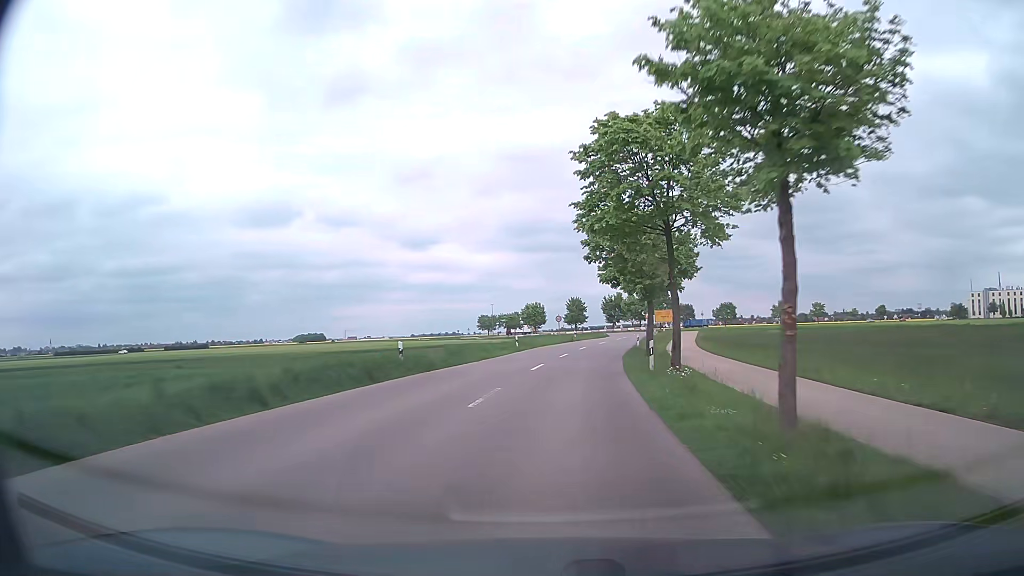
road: tertiary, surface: asphalt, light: Day
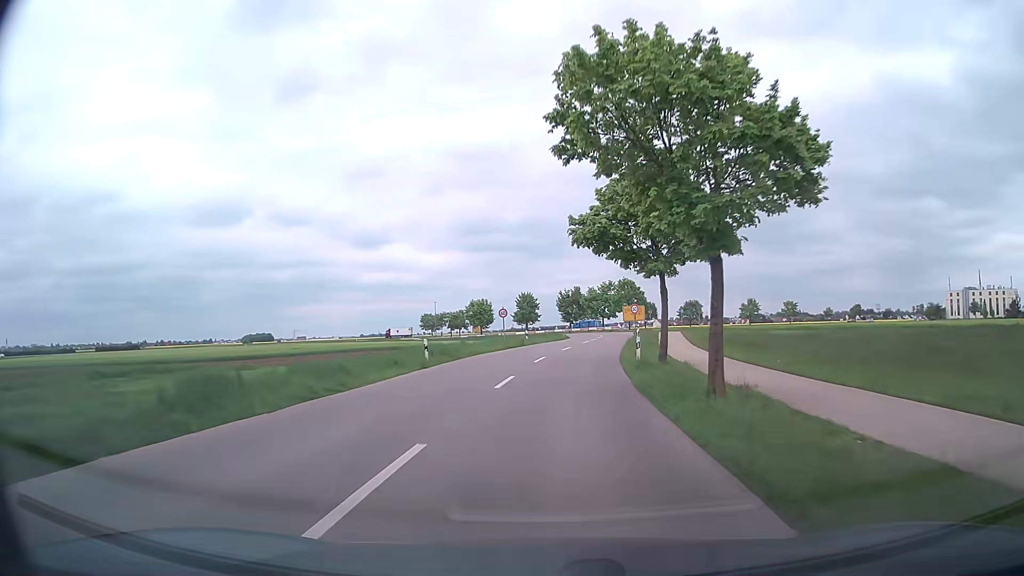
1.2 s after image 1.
(+0.6, +19.7) m; +4°
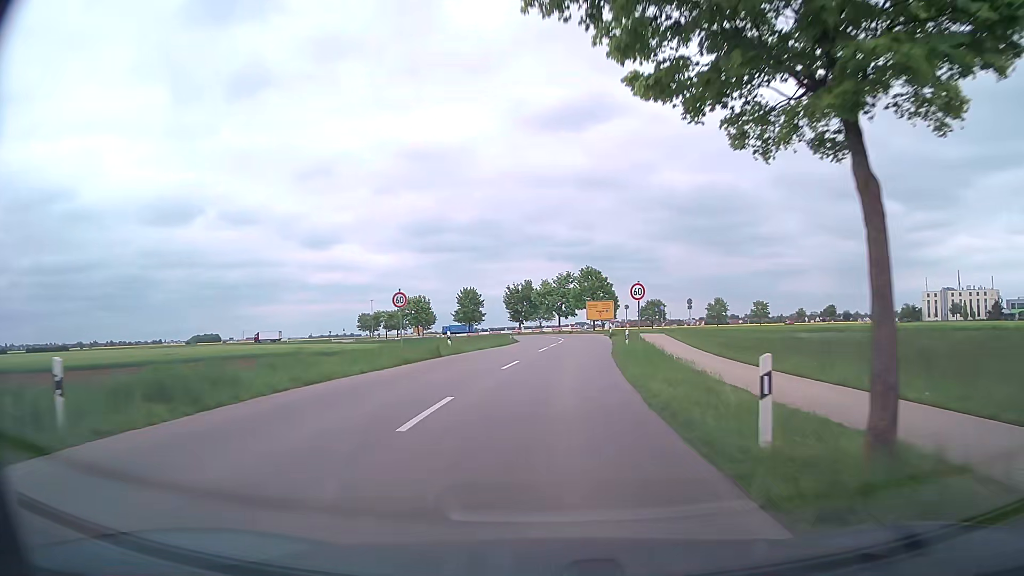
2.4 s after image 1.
(+0.7, +19.2) m; +4°
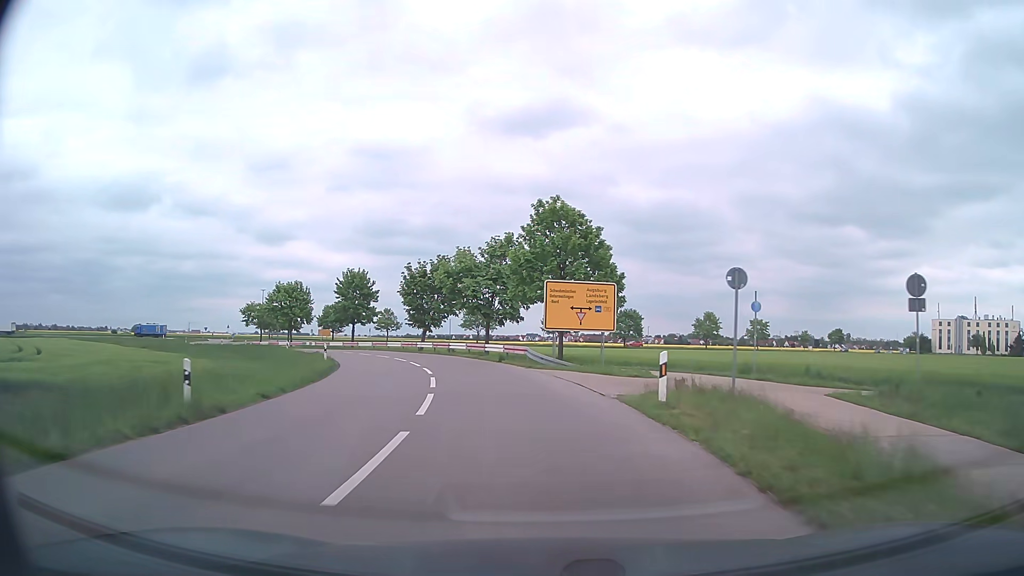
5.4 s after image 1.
(+2.4, +45.1) m; +4°
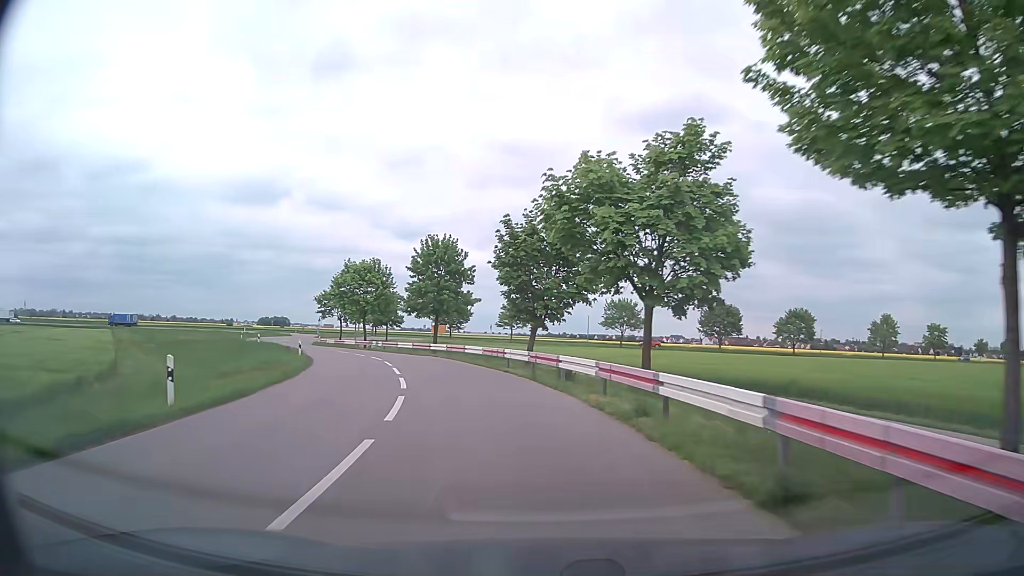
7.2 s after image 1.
(-2.3, +24.8) m; -12°
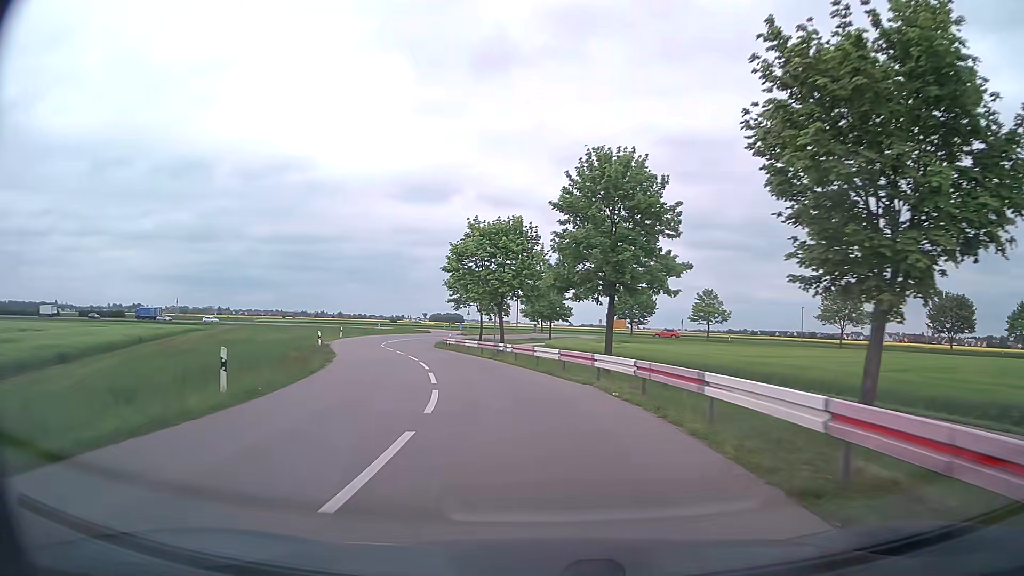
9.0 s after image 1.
(-3.2, +23.7) m; -15°
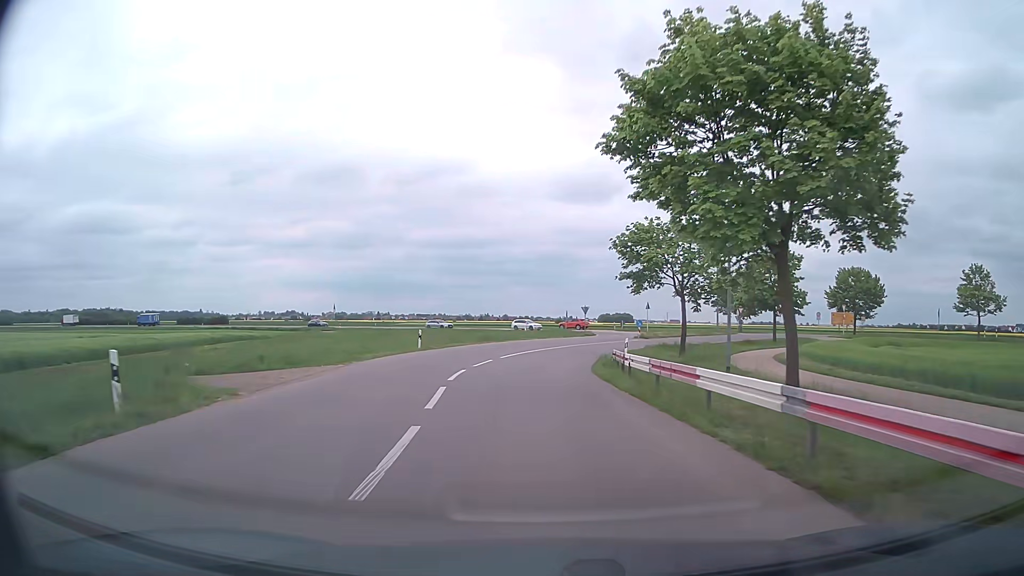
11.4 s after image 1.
(-4.1, +29.5) m; -14°
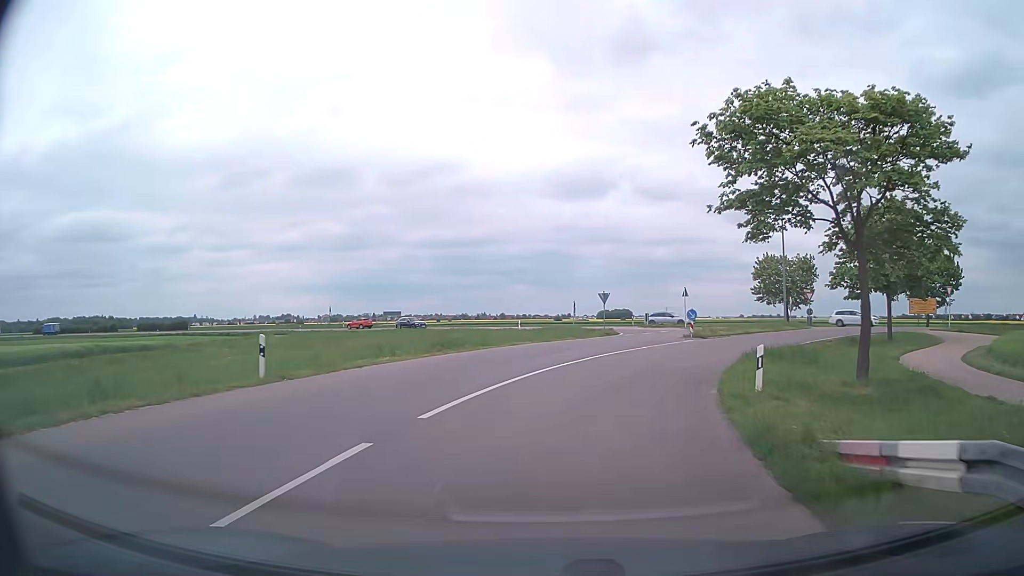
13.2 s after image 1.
(-0.2, +19.7) m; 0°
(+1, +10) (+3, +20) (+7, +29) (+13, +37) (+20, +43) (+30, +46) (+40, +43) (+48, +39) (+57, +33) (+66, +29) m
